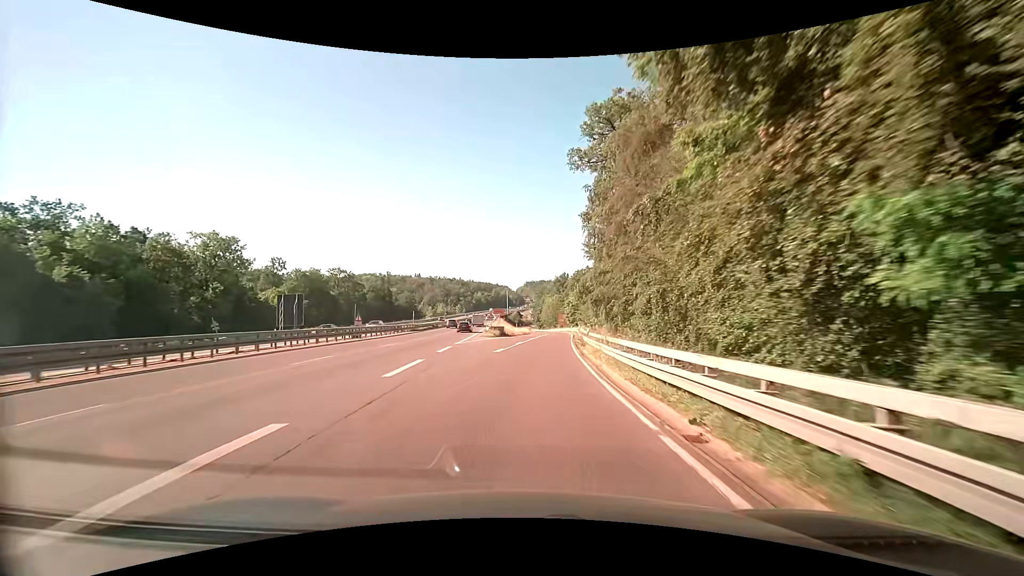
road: trunk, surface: asphalt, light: Day
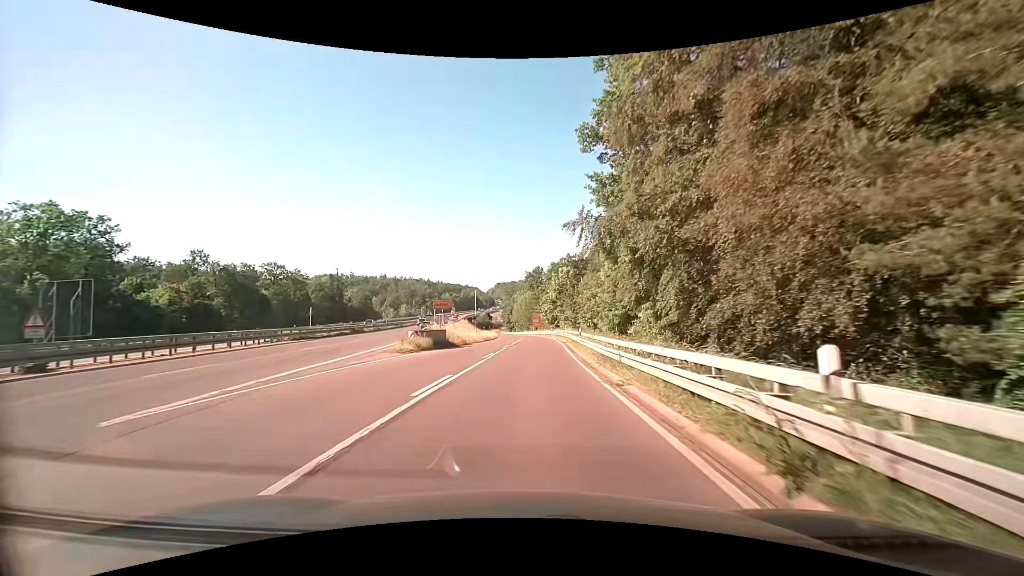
(+0.7, +26.2) m; +3°
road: trunk_link
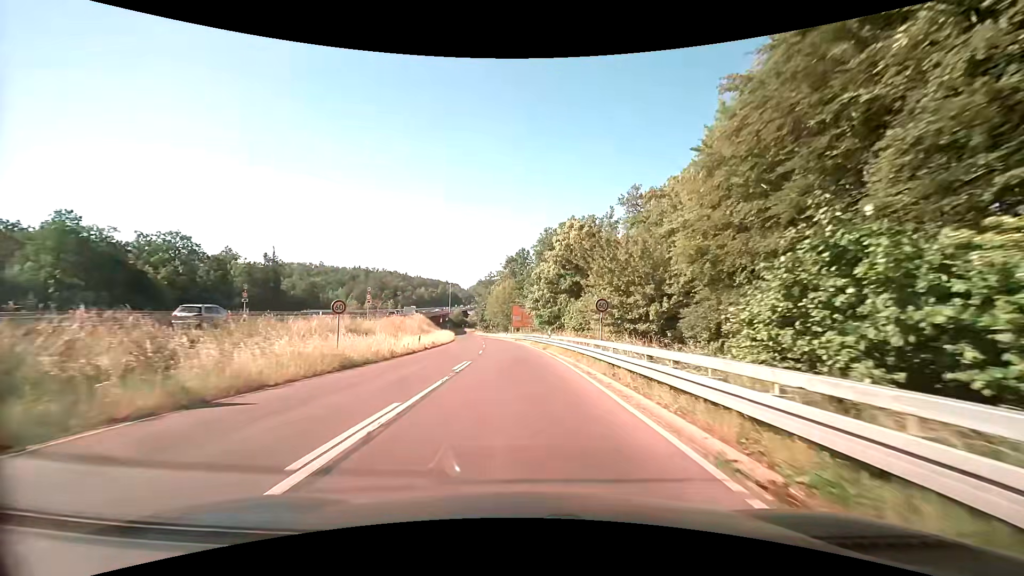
(+0.9, +40.1) m; +2°
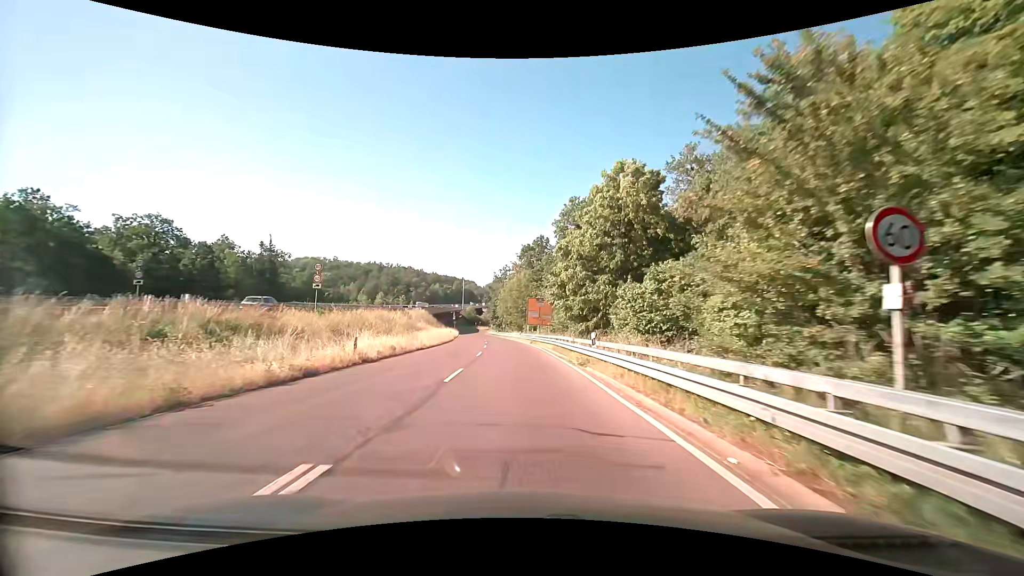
(-0.1, +16.4) m; -1°
(0, +10) (0, +20) (-1, +30) (-1, +40) (-2, +50) (-3, +60) (-4, +70) (-5, +80) (-6, +90) (-7, +100) m
